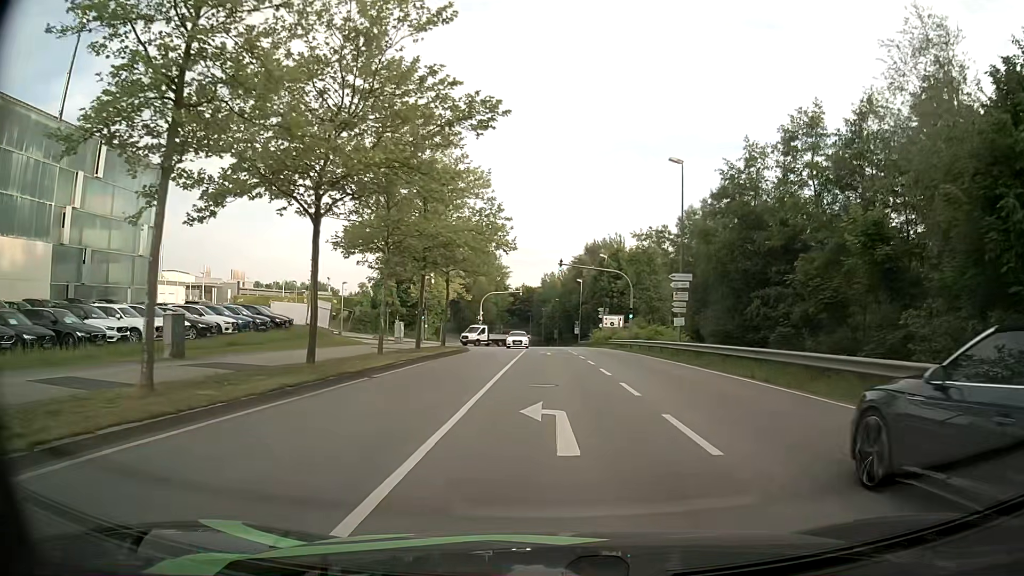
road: secondary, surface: asphalt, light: Day
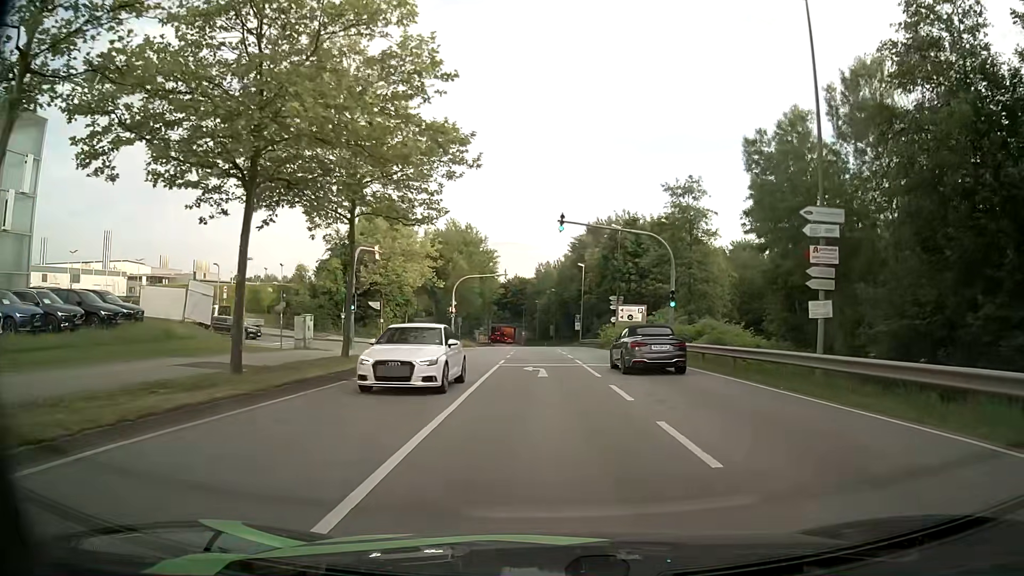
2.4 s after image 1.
(+0.3, +18.8) m; +2°
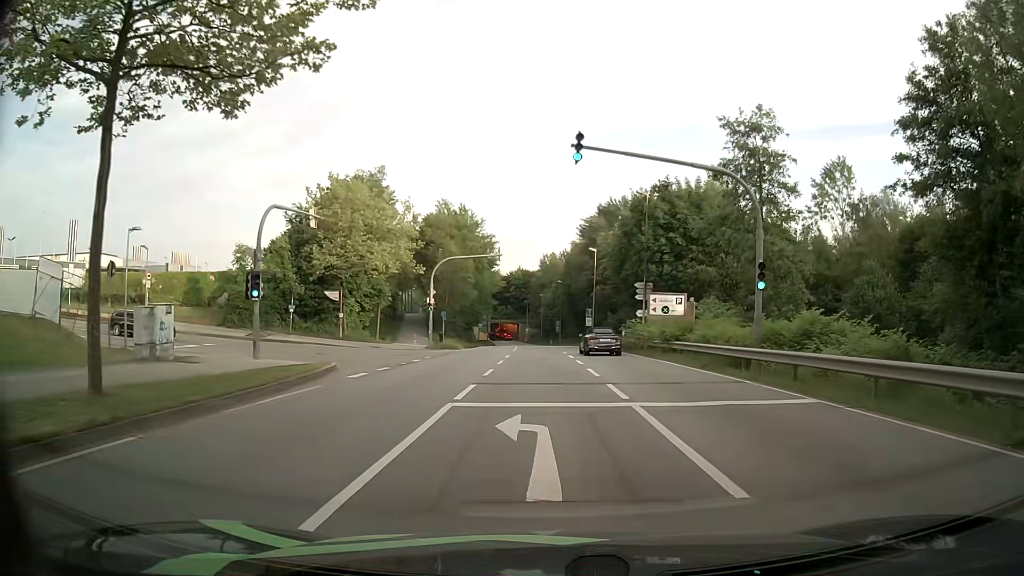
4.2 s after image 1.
(-0.2, +13.1) m; 0°
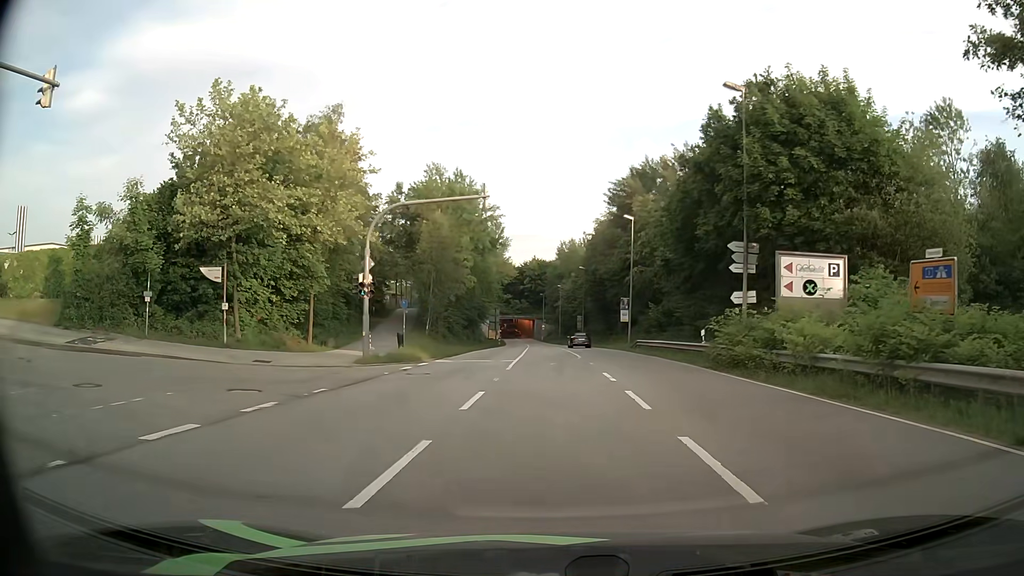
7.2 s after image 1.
(-0.4, +19.2) m; -2°
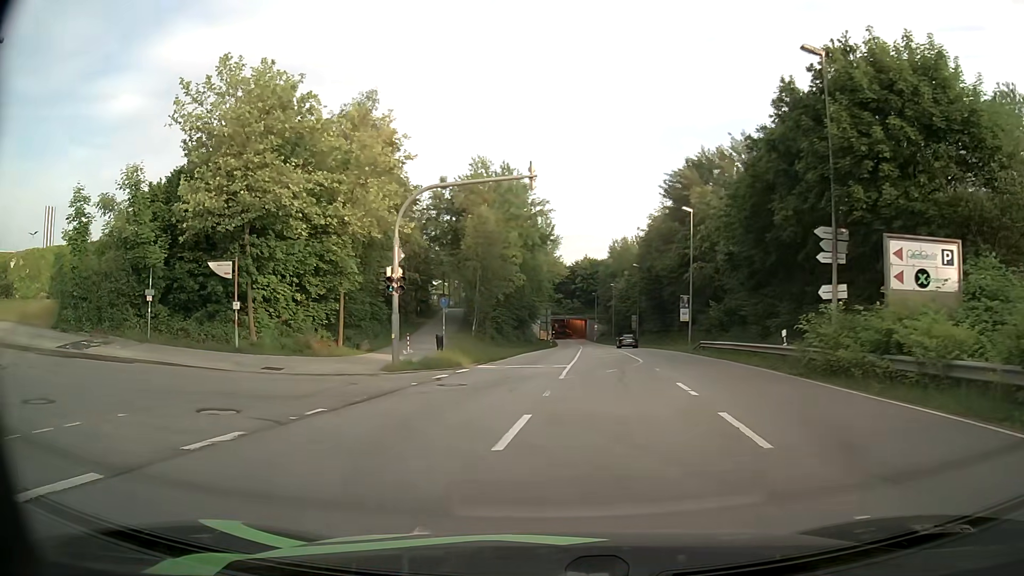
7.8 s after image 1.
(-0.1, +3.5) m; -4°
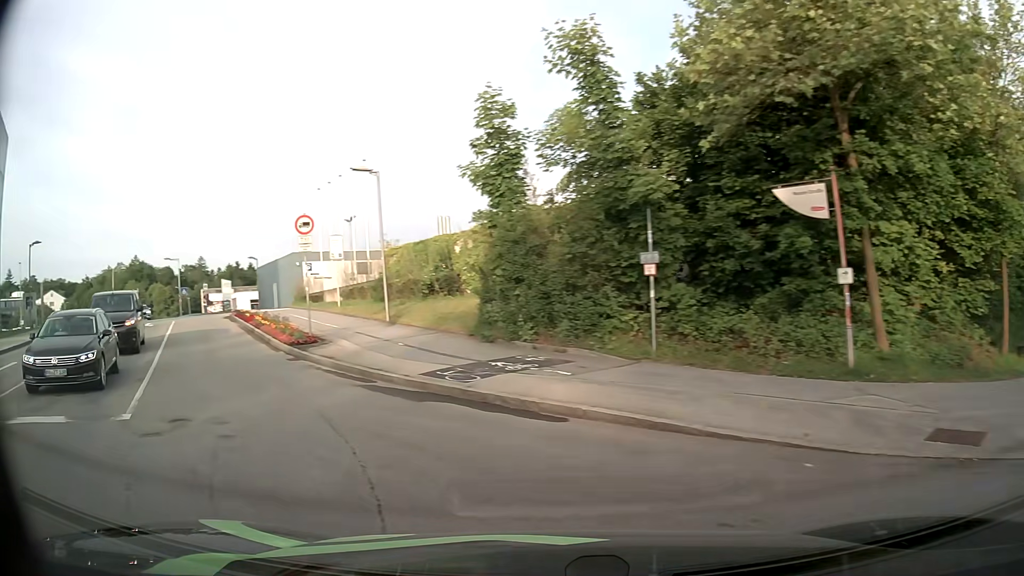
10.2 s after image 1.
(-4.9, +12.5) m; -53°
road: residential
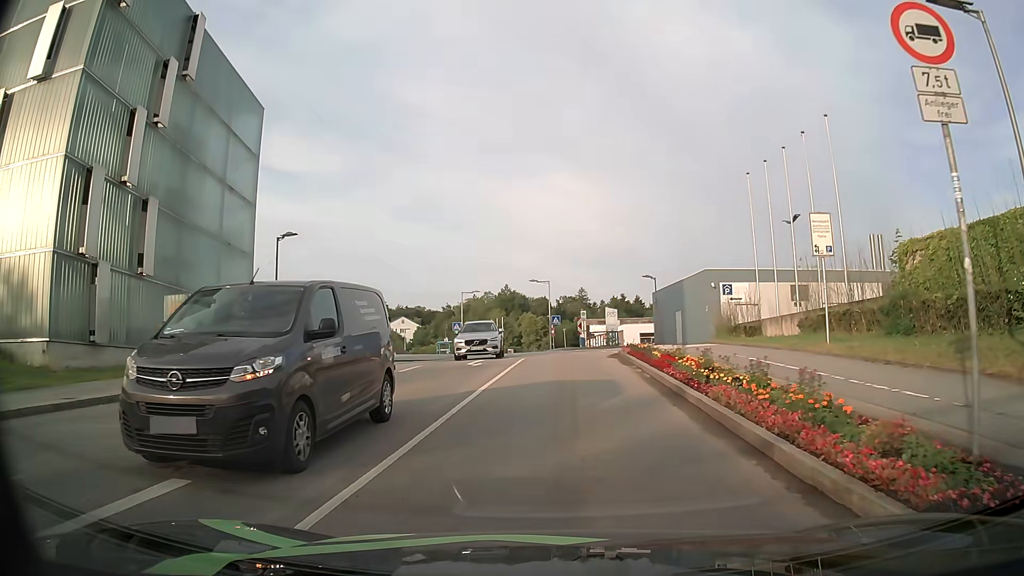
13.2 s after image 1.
(-5.7, +13.7) m; -31°
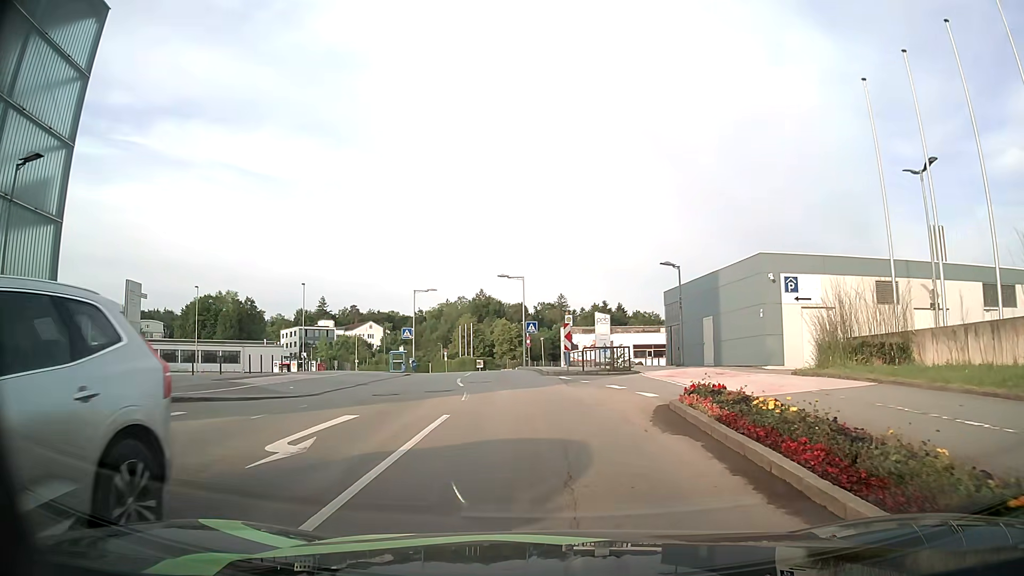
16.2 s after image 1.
(+0.2, +15.3) m; +2°
(0, +10) (-1, +20) (-2, +30) (-3, +40) (-4, +50) (-6, +60) (-8, +69) (-11, +79) (-14, +89) (-17, +98) m
